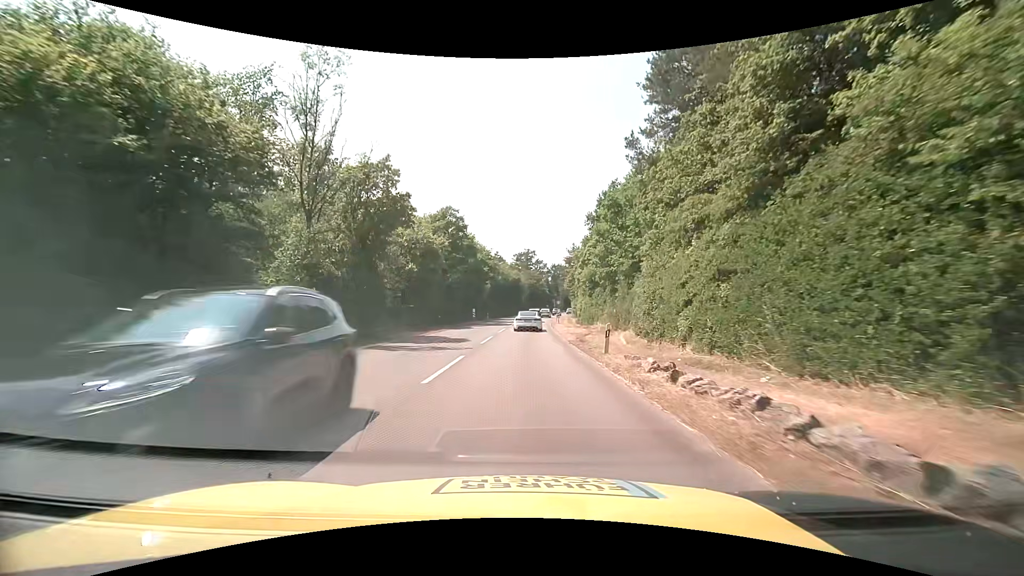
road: tertiary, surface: asphalt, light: Day
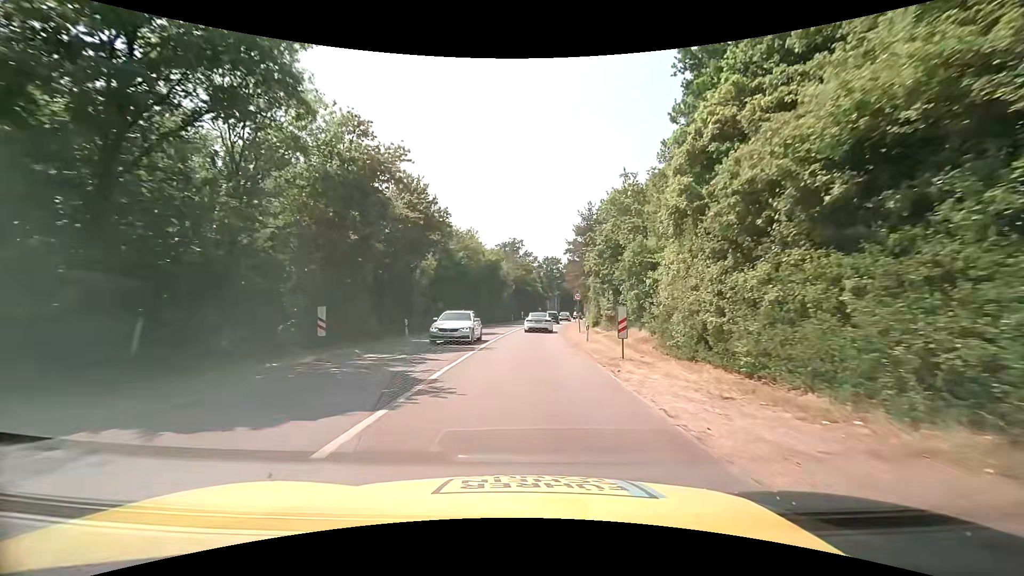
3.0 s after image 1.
(+0.1, +41.0) m; +1°
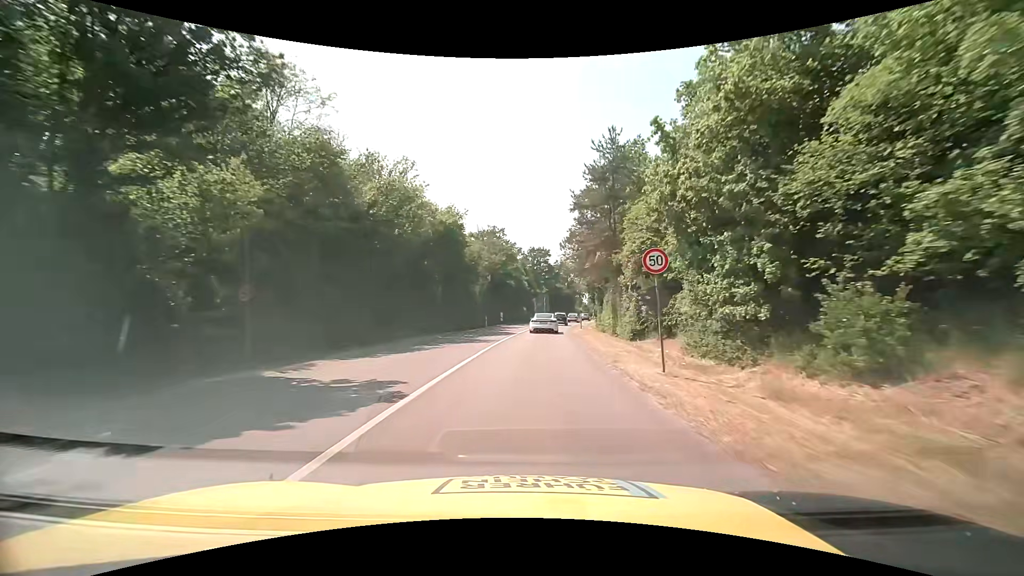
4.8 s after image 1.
(+0.4, +24.5) m; +2°
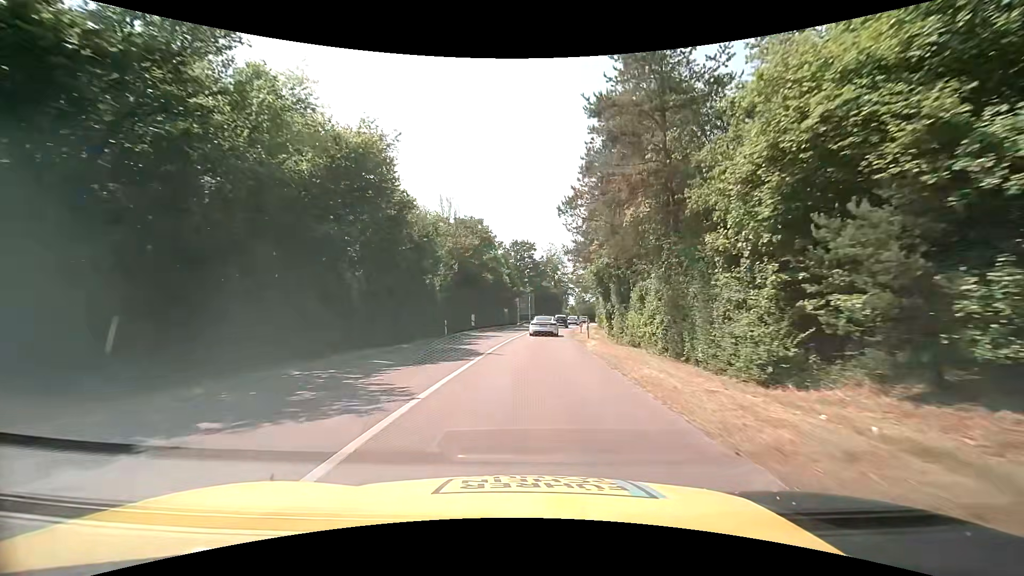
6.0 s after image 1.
(+0.2, +16.2) m; +2°
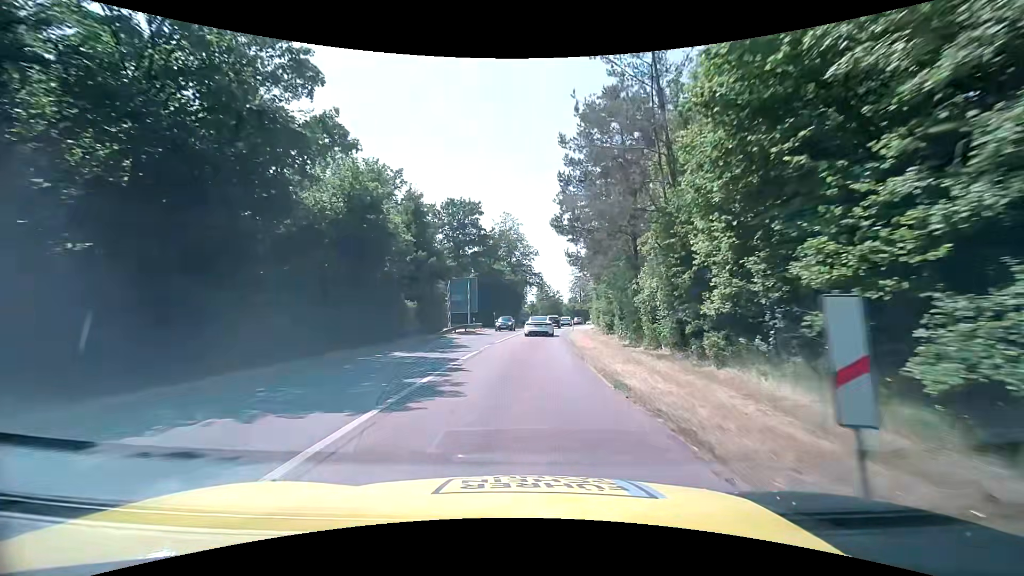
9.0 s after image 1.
(+1.9, +39.6) m; +5°
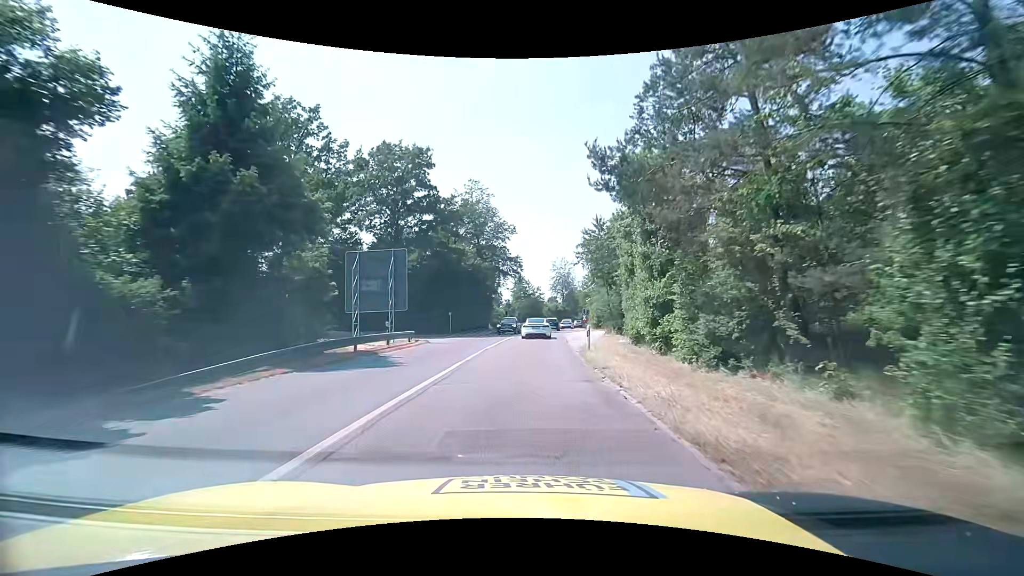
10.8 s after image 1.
(+0.4, +23.1) m; +2°
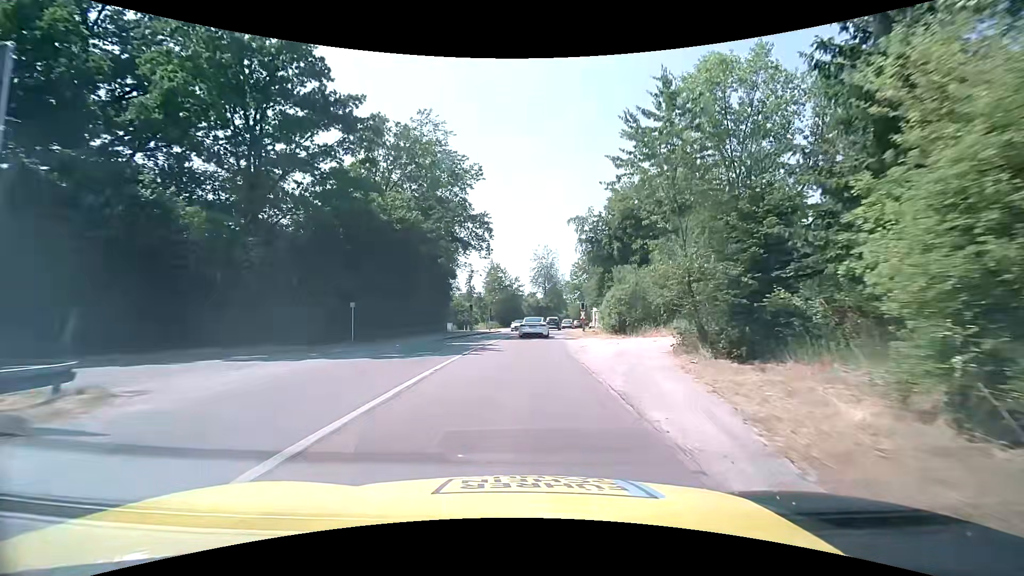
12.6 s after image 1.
(+0.5, +22.1) m; +3°
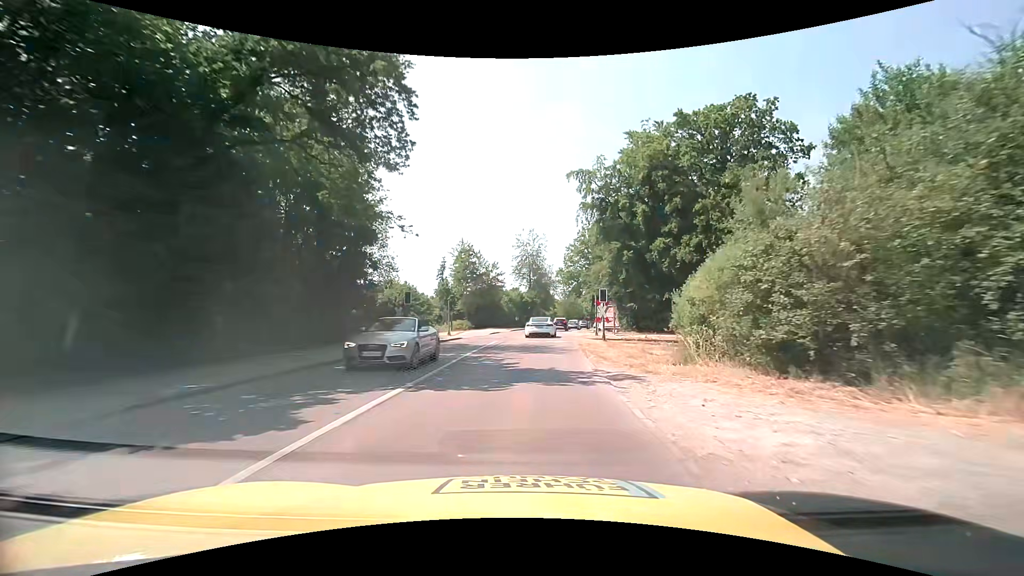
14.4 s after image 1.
(+0.2, +21.6) m; +2°
(0, +10) (0, +20) (+1, +30) (+1, +40) (+2, +50) (+3, +60) (+4, +70) (+6, +80) (+8, +89) (+10, +99) m
